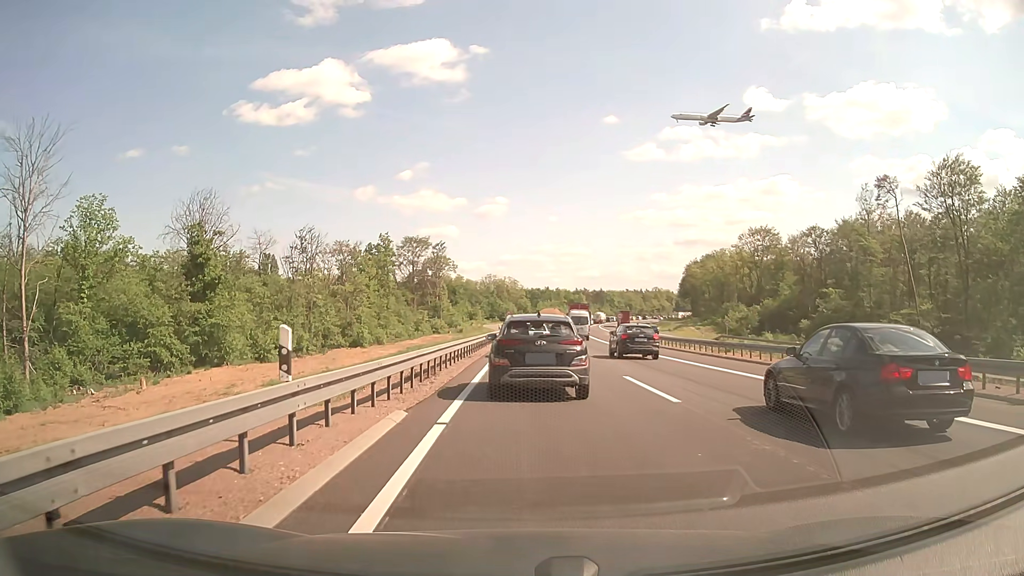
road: motorway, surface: asphalt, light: Day
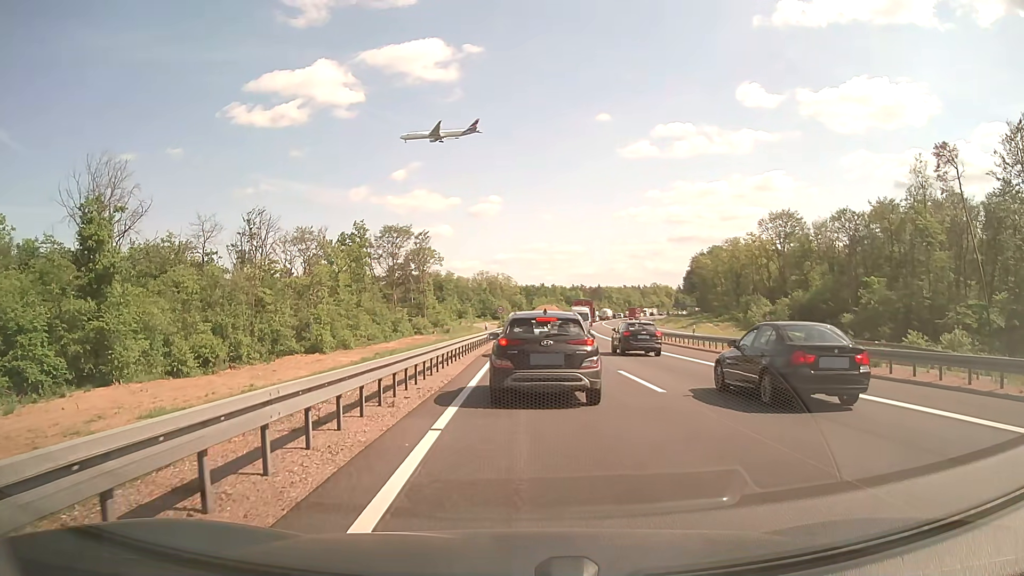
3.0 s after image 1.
(-0.1, +16.9) m; 0°
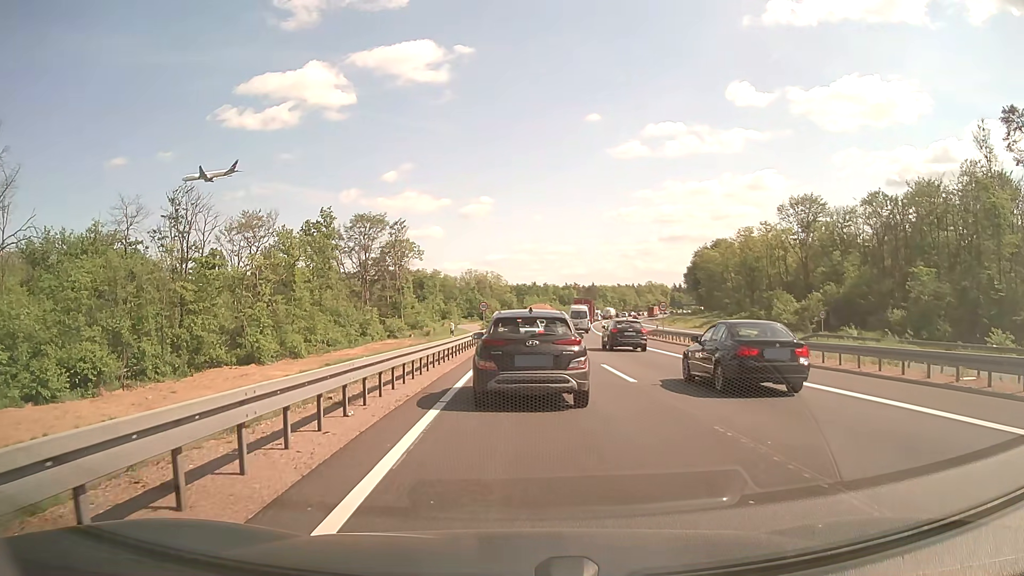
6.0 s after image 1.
(+0.2, +16.0) m; +1°
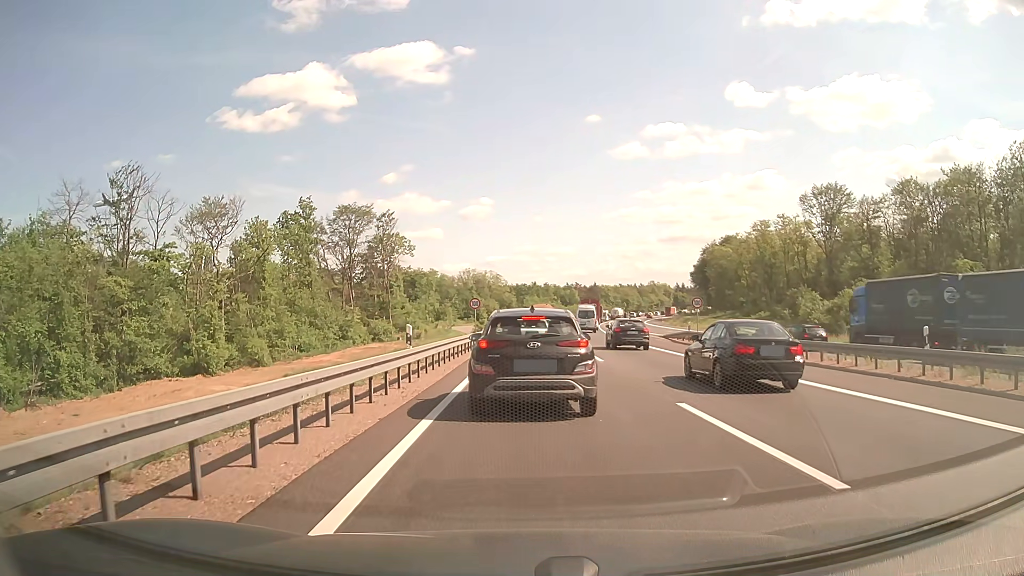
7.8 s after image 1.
(0.0, +10.3) m; 0°
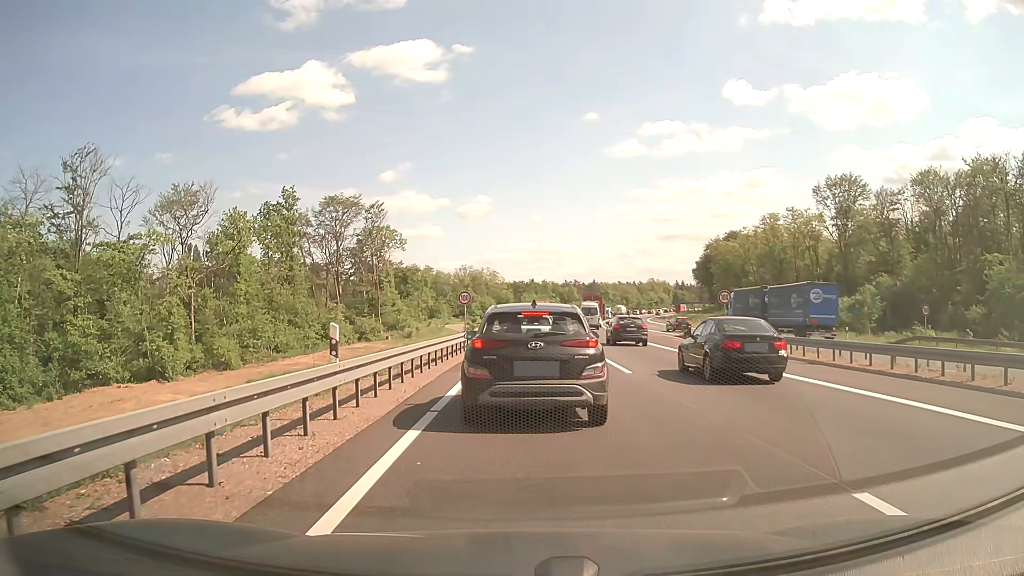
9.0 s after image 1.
(0.0, +6.2) m; 0°
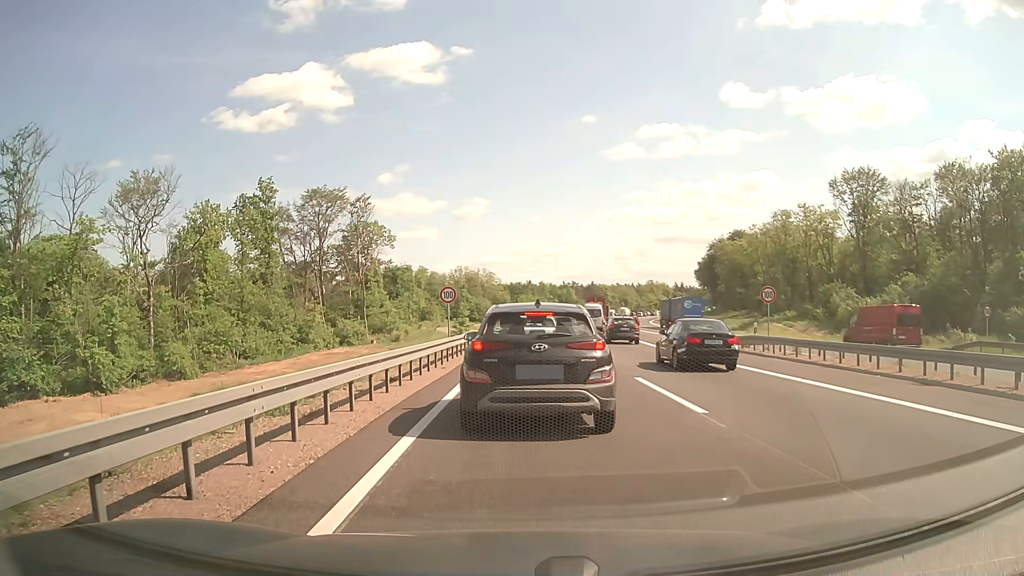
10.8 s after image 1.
(0.0, +6.9) m; +1°
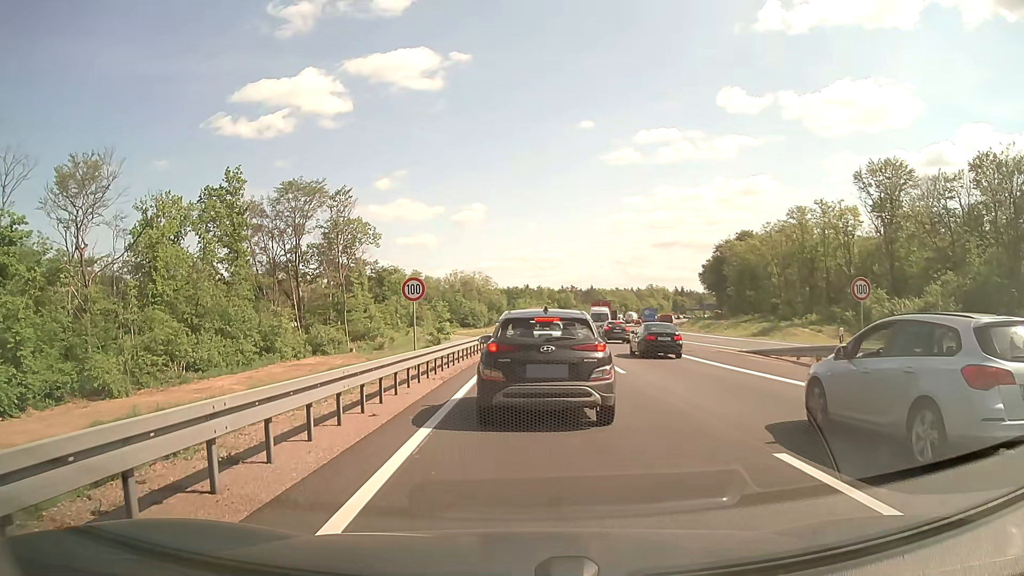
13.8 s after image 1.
(0.0, +9.0) m; 0°
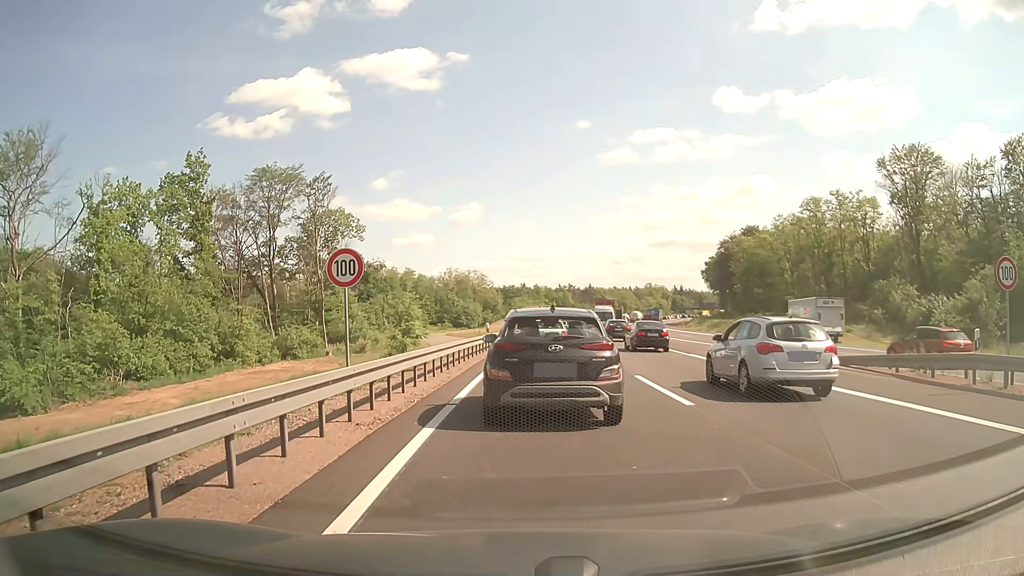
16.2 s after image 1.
(0.0, +7.8) m; +1°
(0, +10) (0, +20) (0, +30) (+1, +40) (+2, +50) (+3, +60) (+4, +70) (+4, +80) (+6, +90) (+7, +100) m
